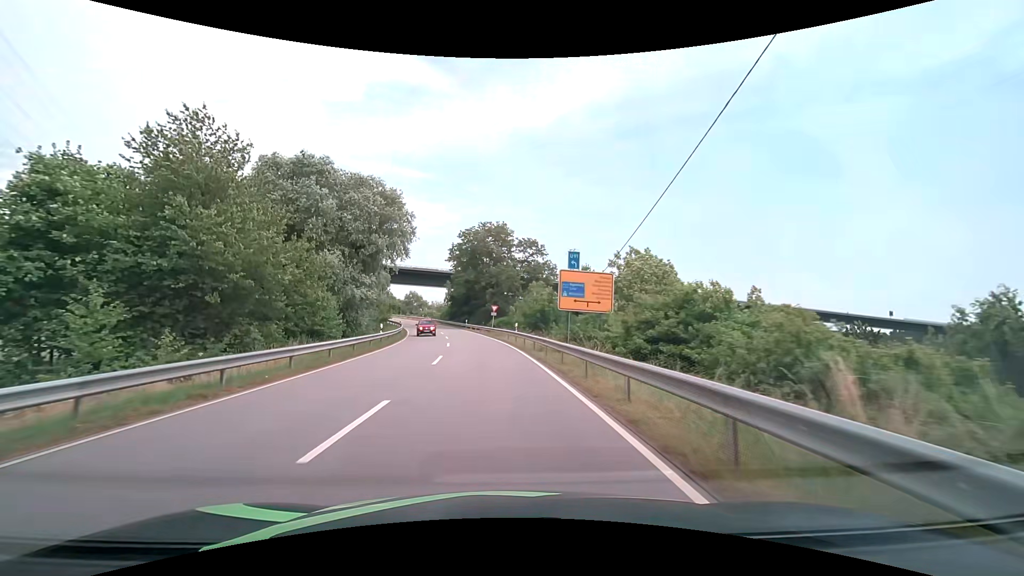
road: secondary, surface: asphalt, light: Day
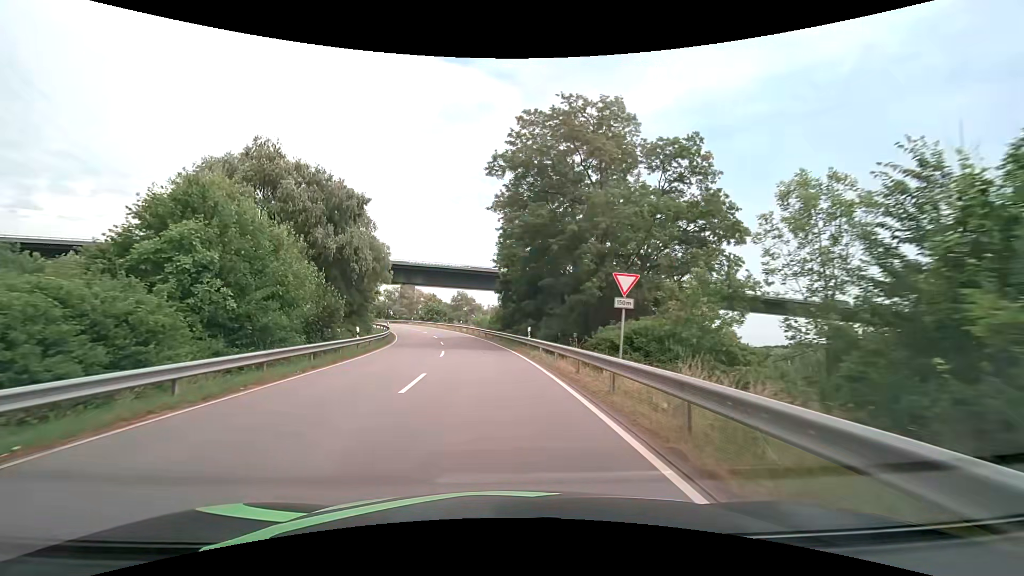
(-3.0, +42.5) m; -8°
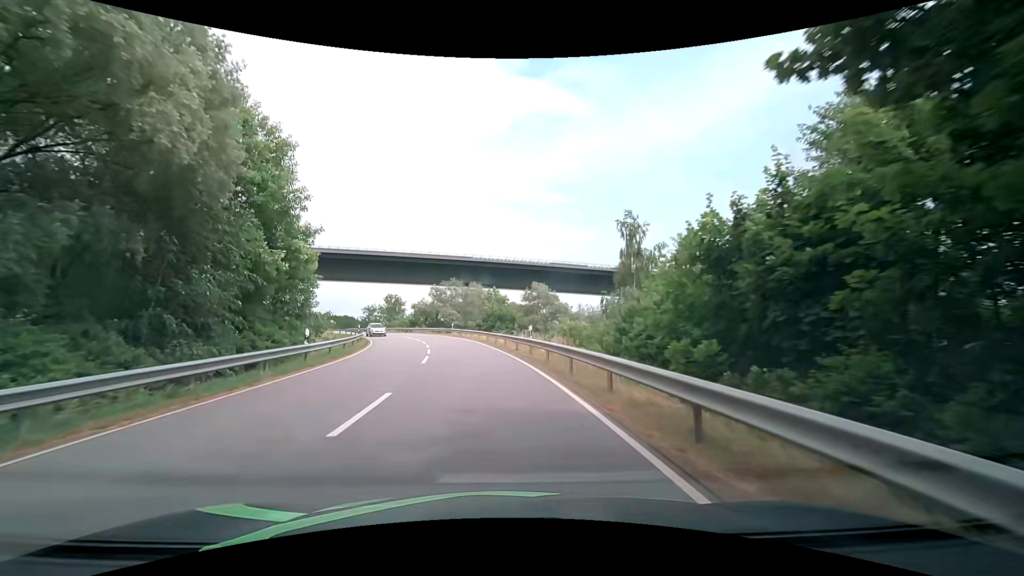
(-3.1, +40.0) m; -10°
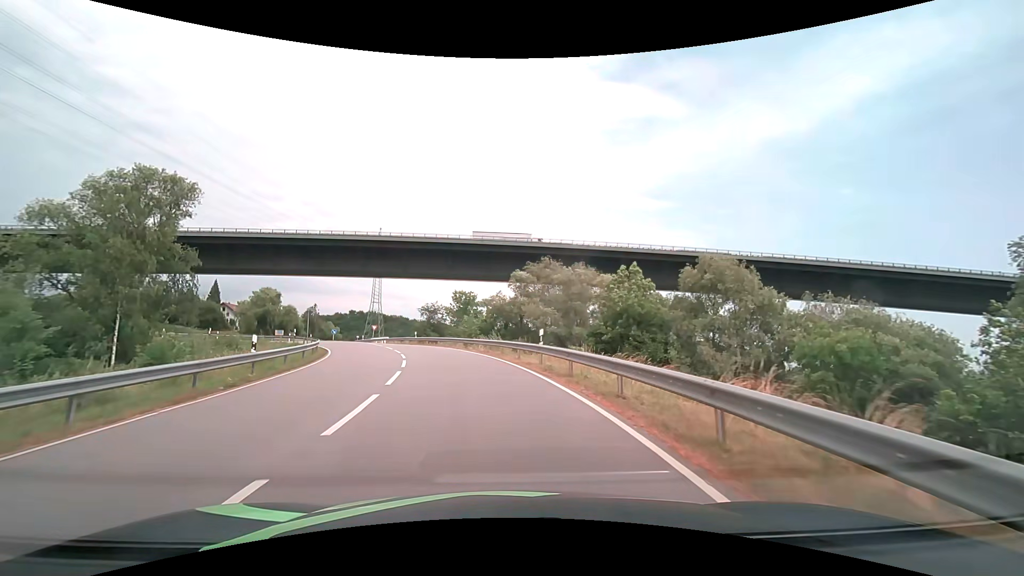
(-3.0, +35.6) m; -10°
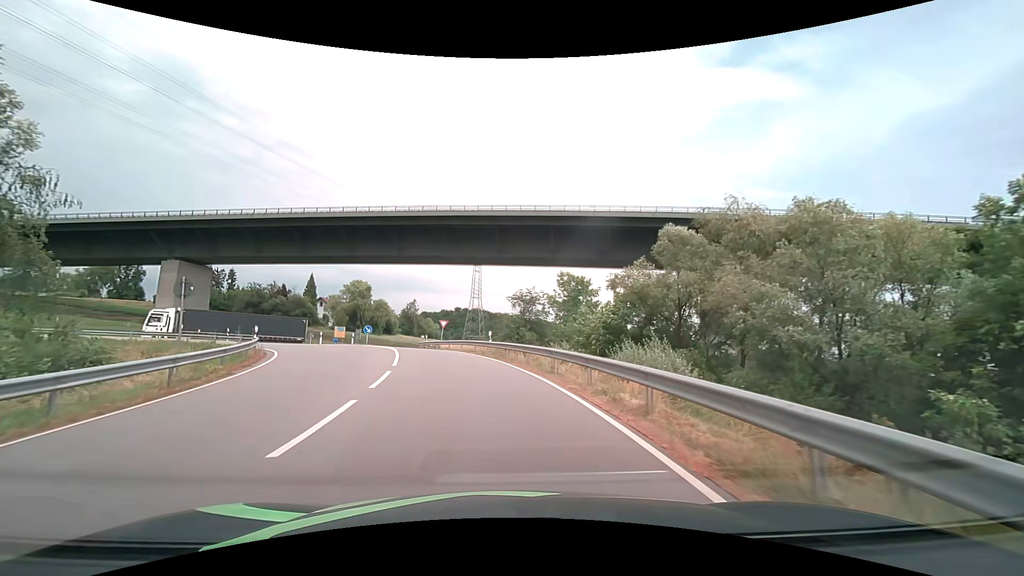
(-2.4, +25.1) m; -12°
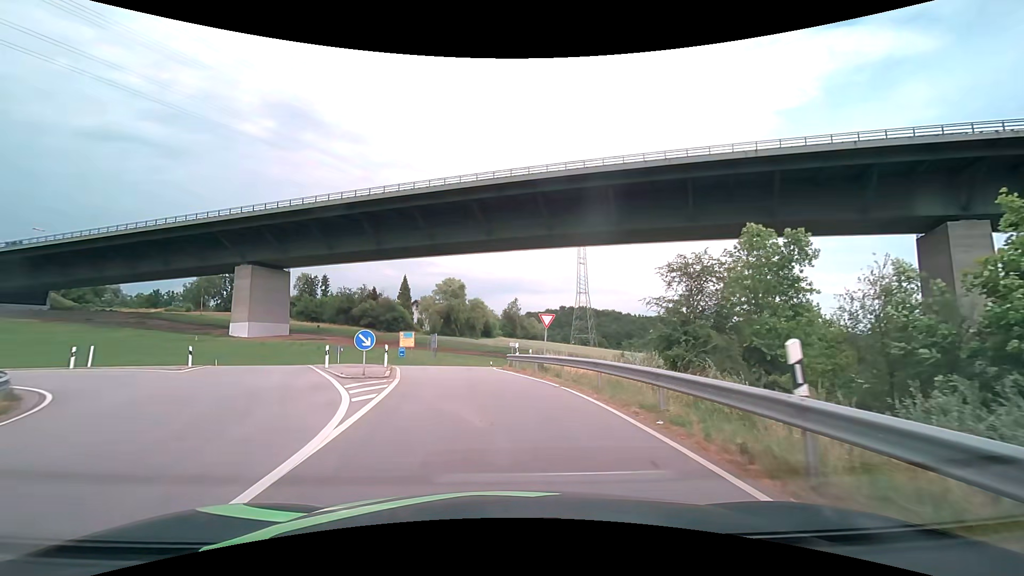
(-2.4, +22.4) m; -11°
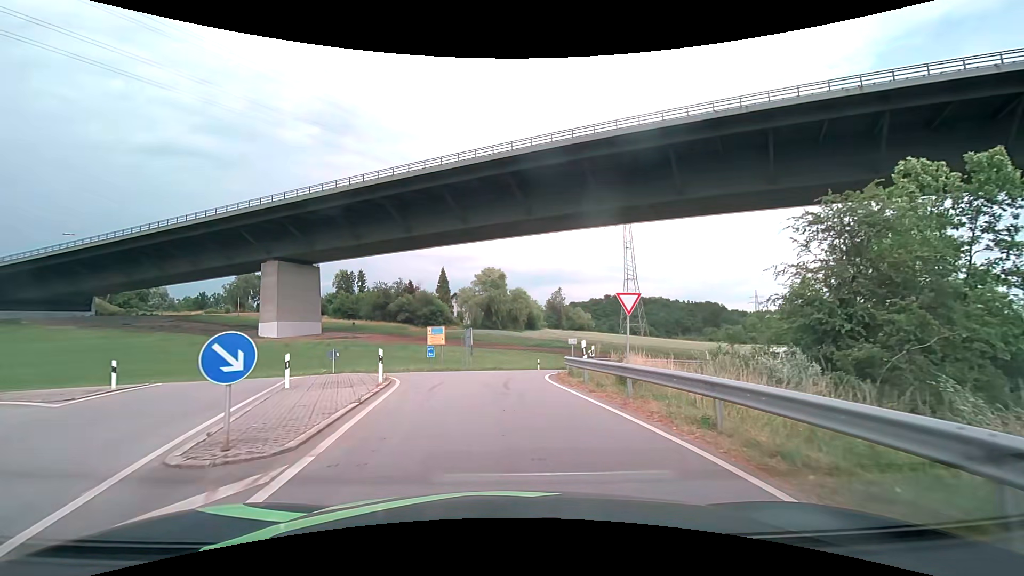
(-0.4, +9.3) m; -5°
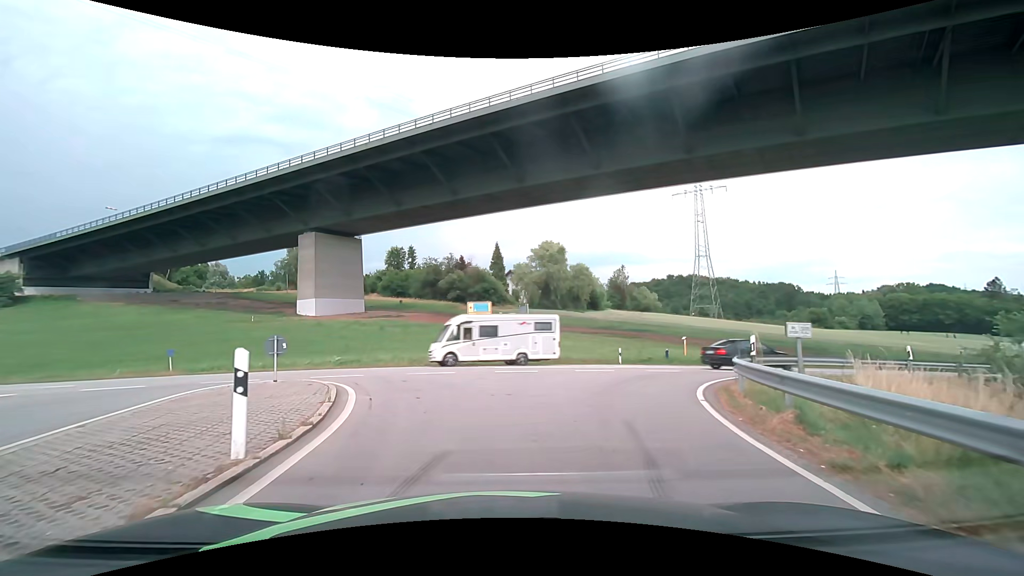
(-0.7, +11.6) m; -7°
(-1, +10) (-6, +19) (-14, +23) (-24, +22) (-34, +21) (-44, +18) (-54, +16) (-64, +14) (-73, +12) (-83, +11) m
